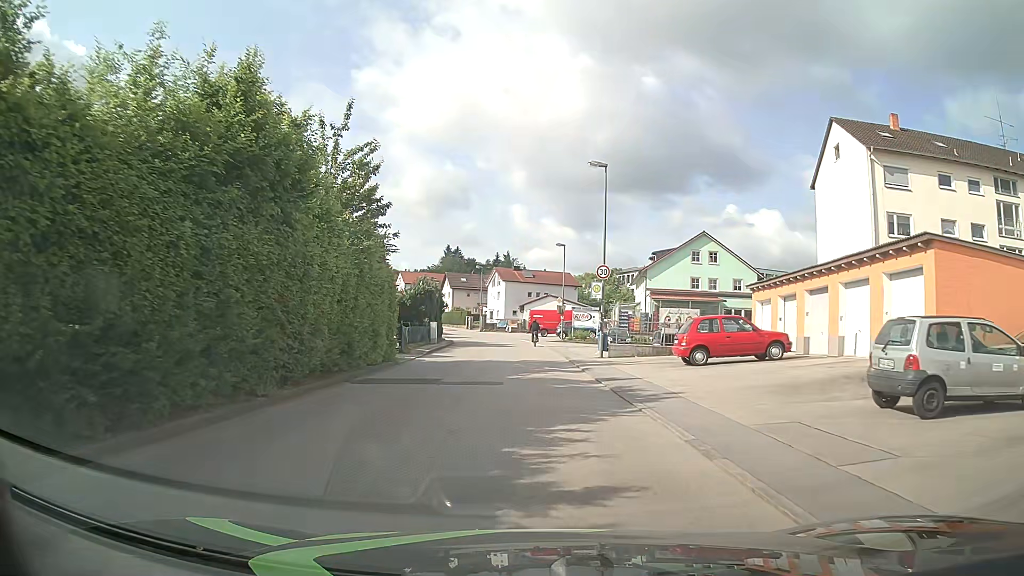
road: unclassified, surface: asphalt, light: Day
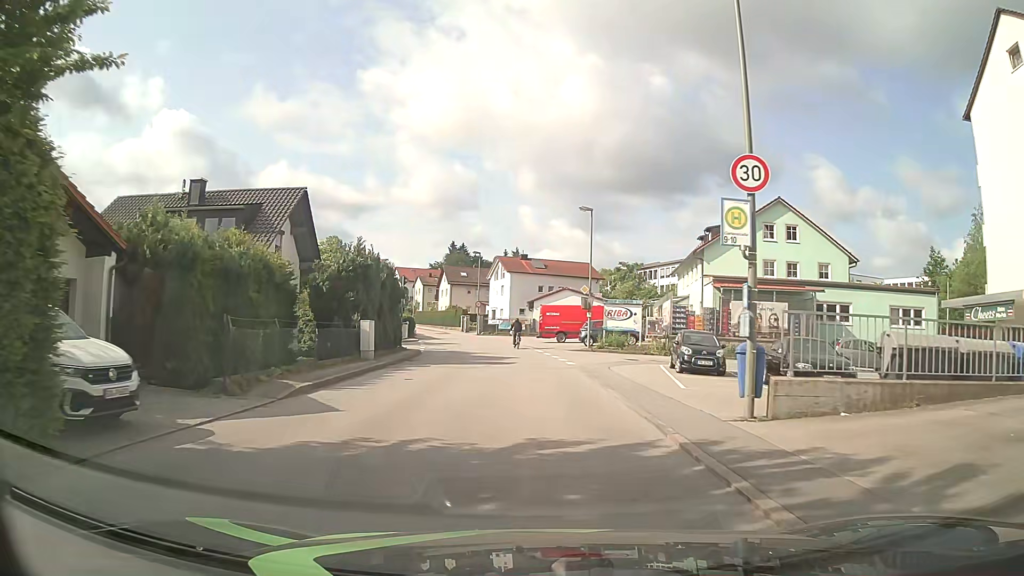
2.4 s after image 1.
(-0.1, +18.5) m; -1°
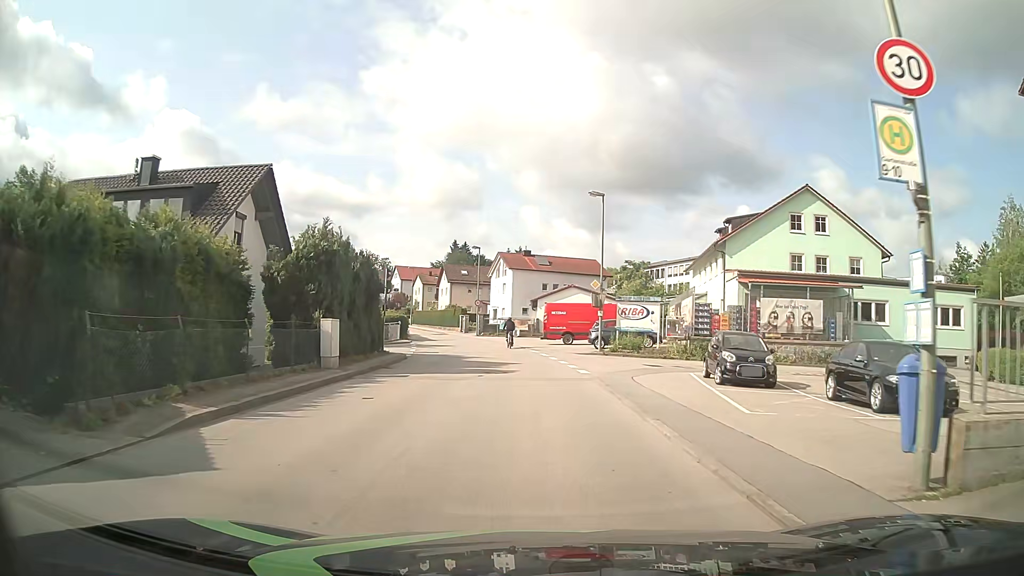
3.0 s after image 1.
(0.0, +4.6) m; 0°
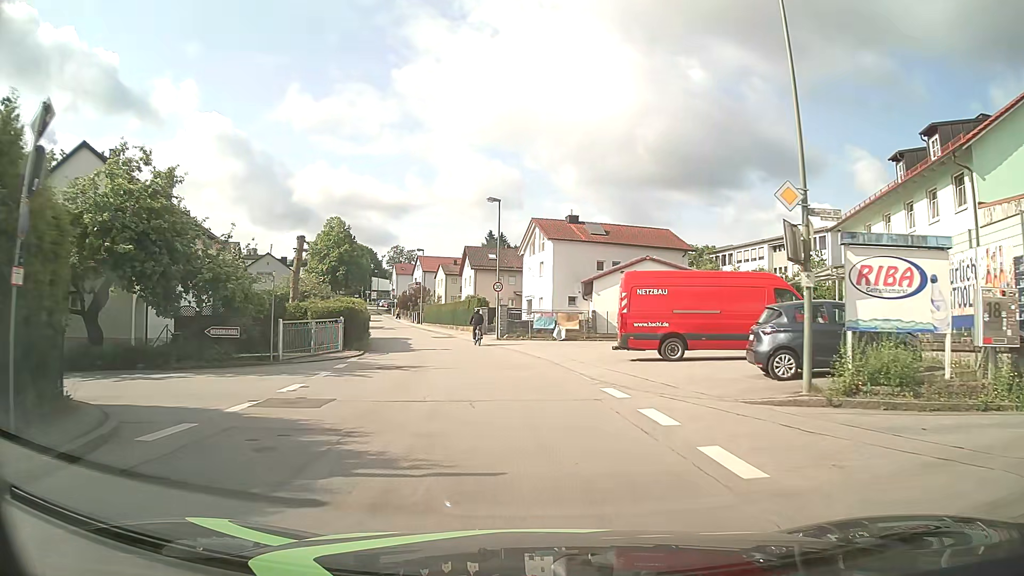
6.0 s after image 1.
(-0.6, +23.1) m; -4°
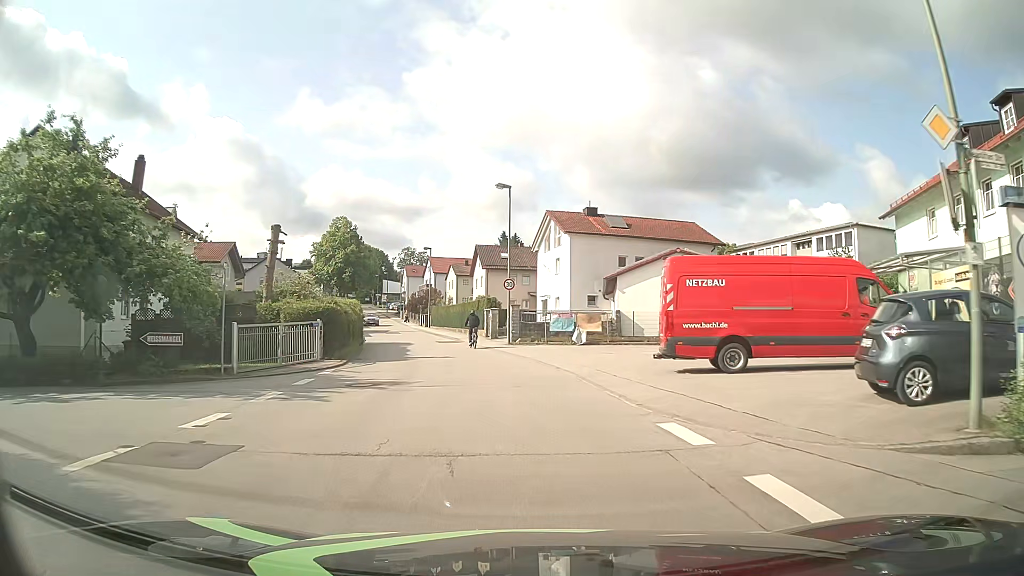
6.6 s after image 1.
(0.0, +4.6) m; -1°
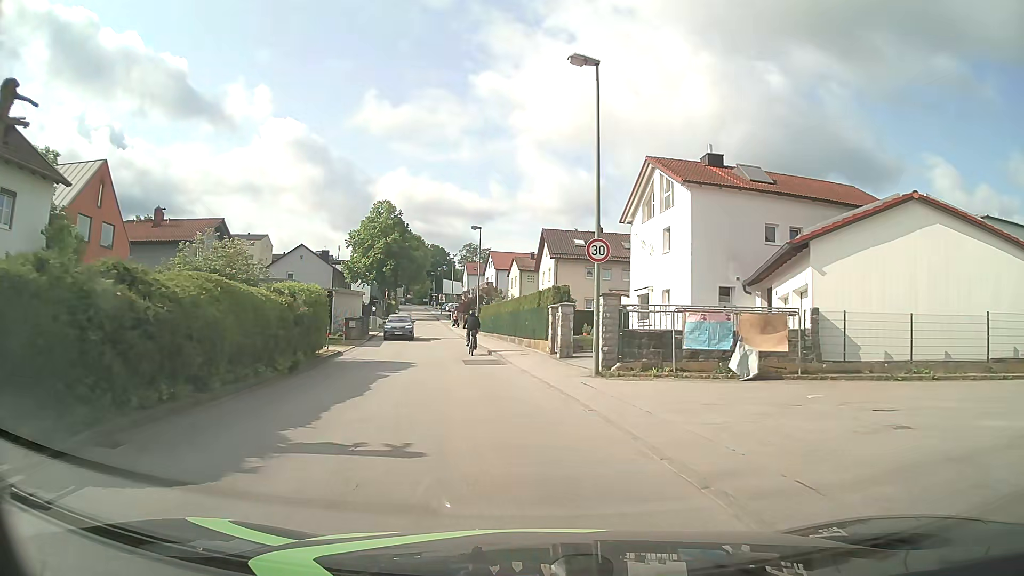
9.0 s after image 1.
(-1.0, +17.7) m; -7°
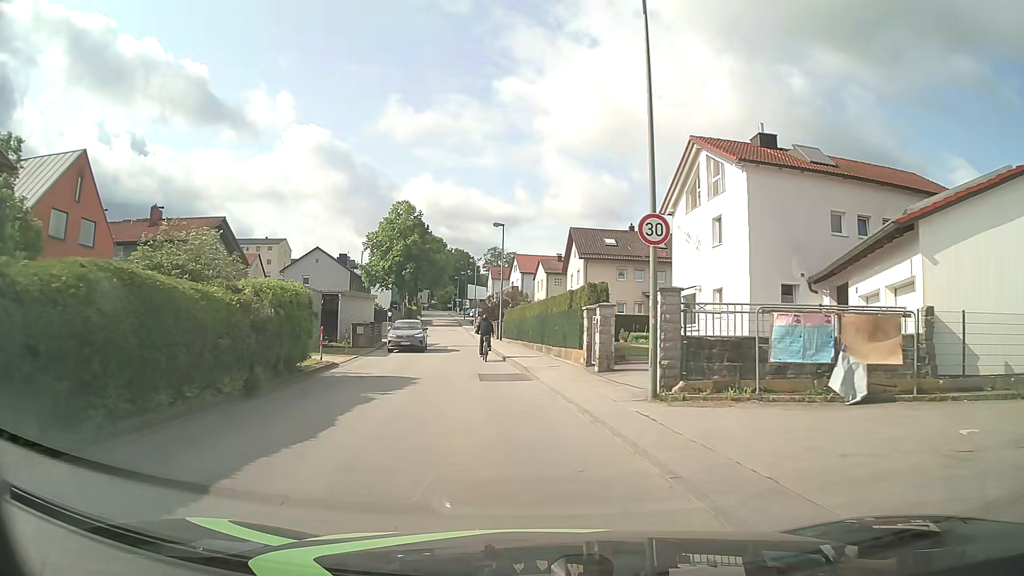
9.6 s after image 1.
(0.0, +4.3) m; -2°
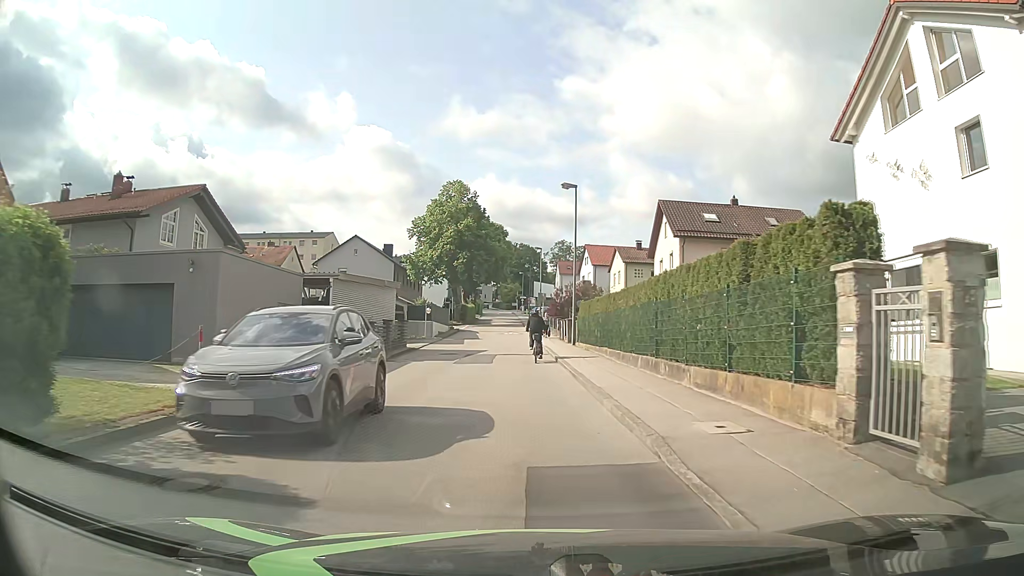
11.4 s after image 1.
(-0.7, +13.2) m; -6°
(0, +10) (-1, +20) (-1, +30) (-1, +40) (-2, +50) (-2, +60) (-3, +70) (-3, +80) (-3, +90) (-4, +100) m
